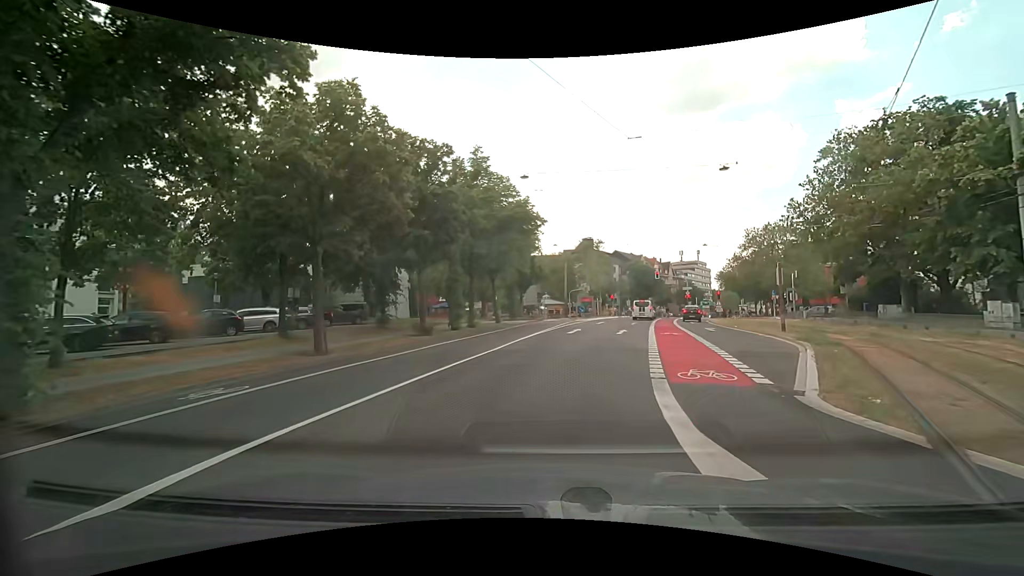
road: secondary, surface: asphalt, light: Day
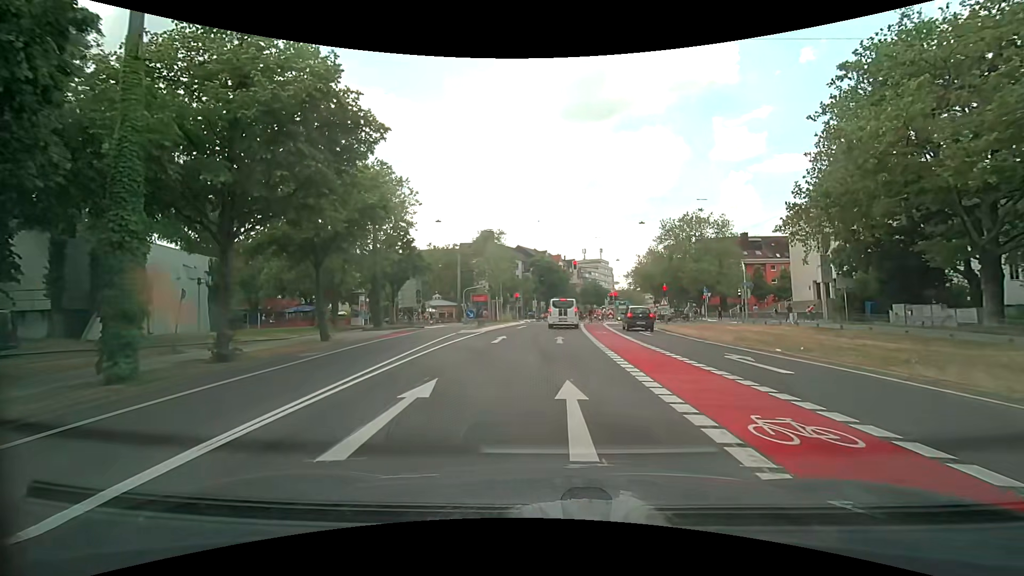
(+1.6, +18.9) m; +11°
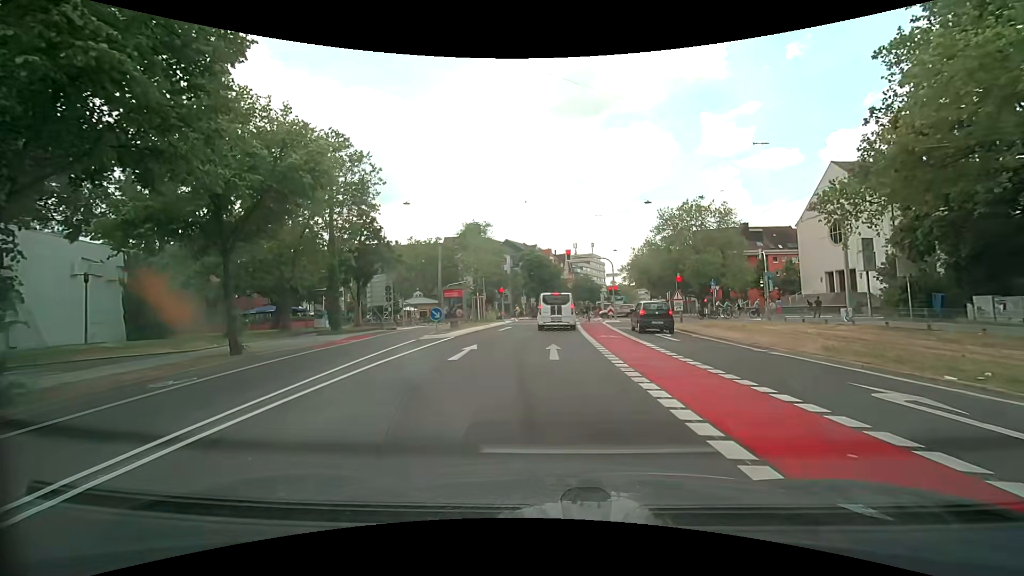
(0.0, +7.0) m; 0°
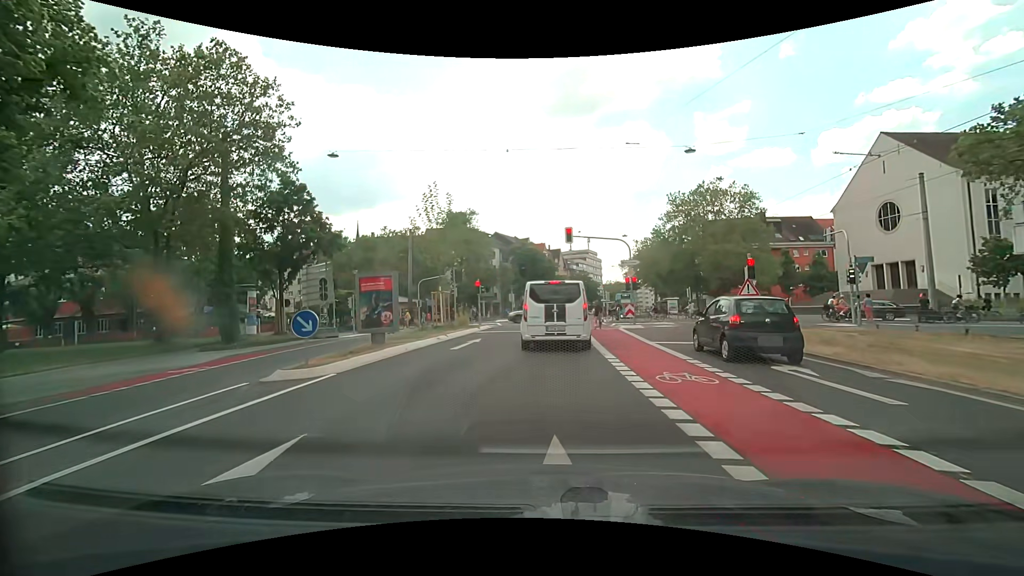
(+0.1, +11.9) m; 0°
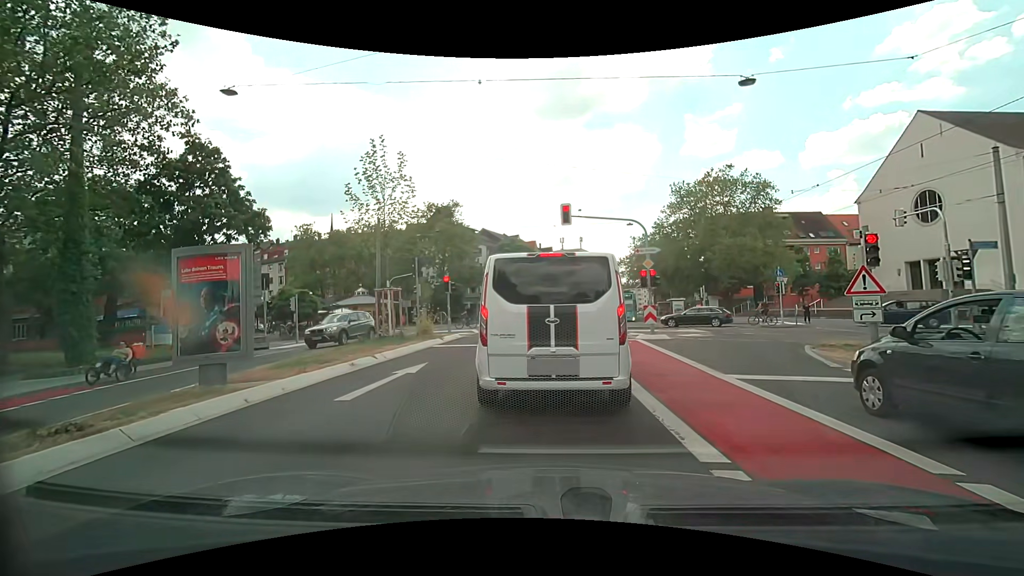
(+0.1, +7.5) m; 0°
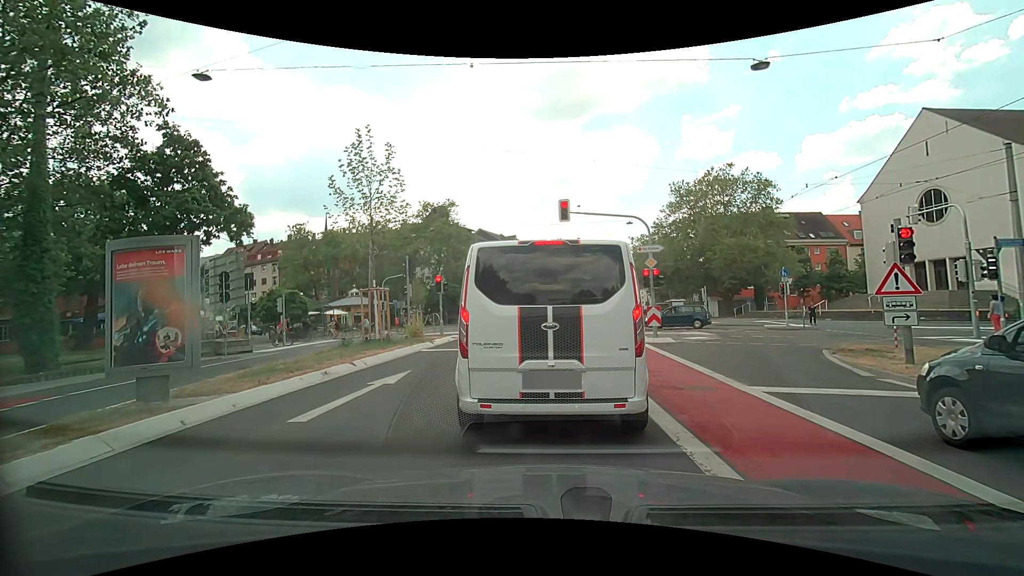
(0.0, +1.2) m; 0°
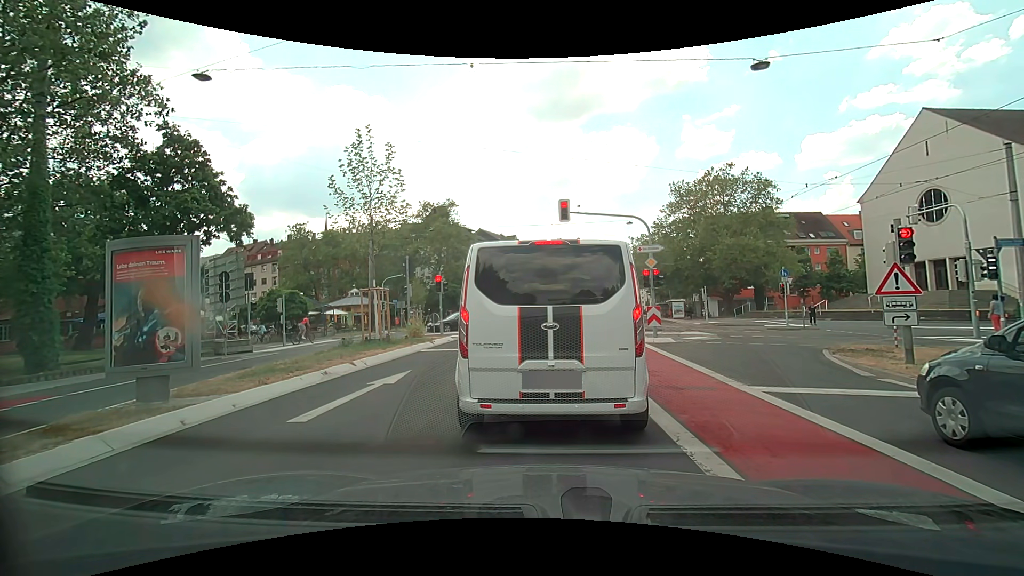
(0.0, 0.0) m; 0°
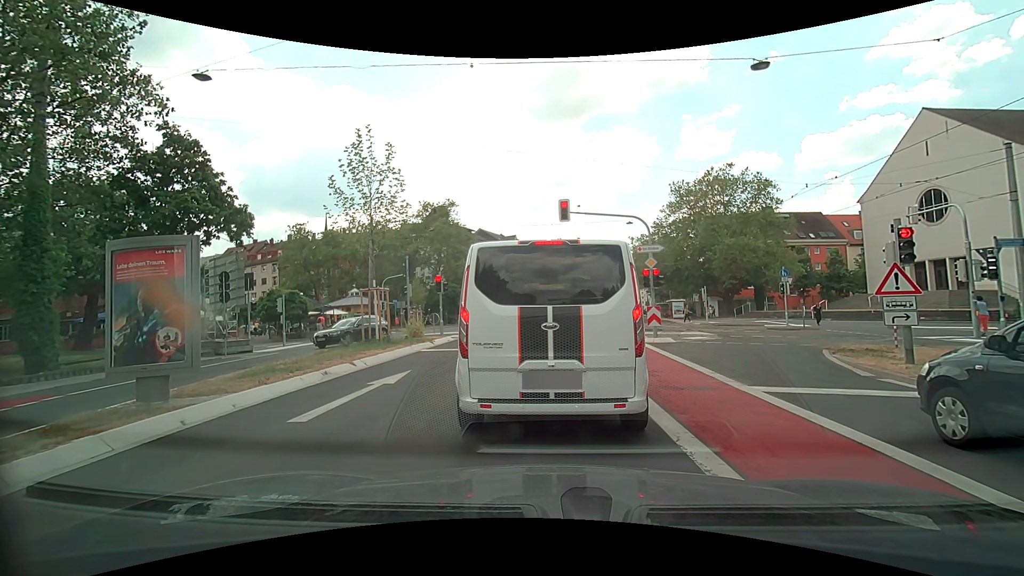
(0.0, 0.0) m; 0°
(0, +10) (+1, +20) (+1, +30) (+2, +40) (+2, +50) (+4, +60) (+5, +70) (+7, +80) (+9, +89) (+11, +99) m
